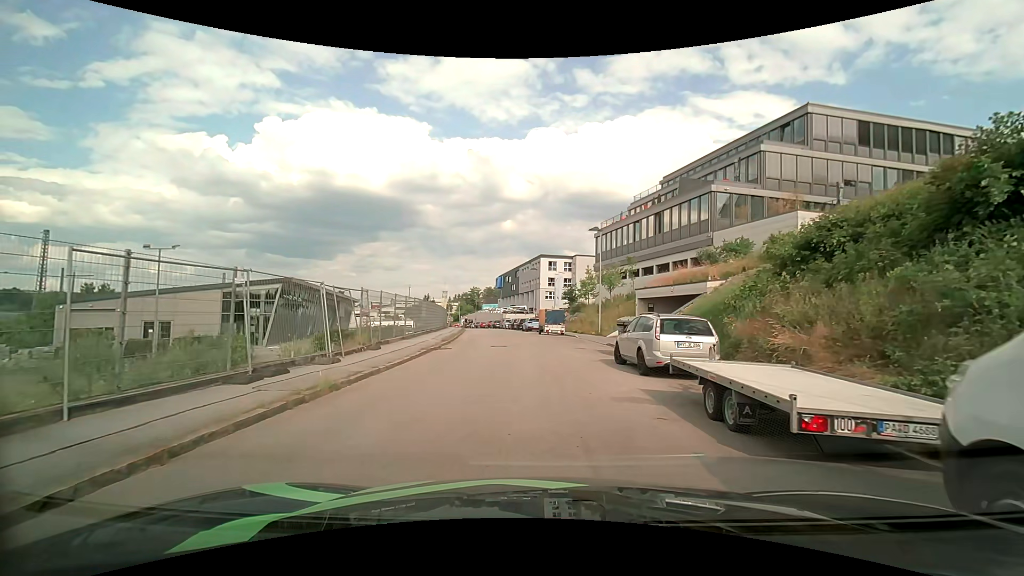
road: residential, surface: asphalt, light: Day
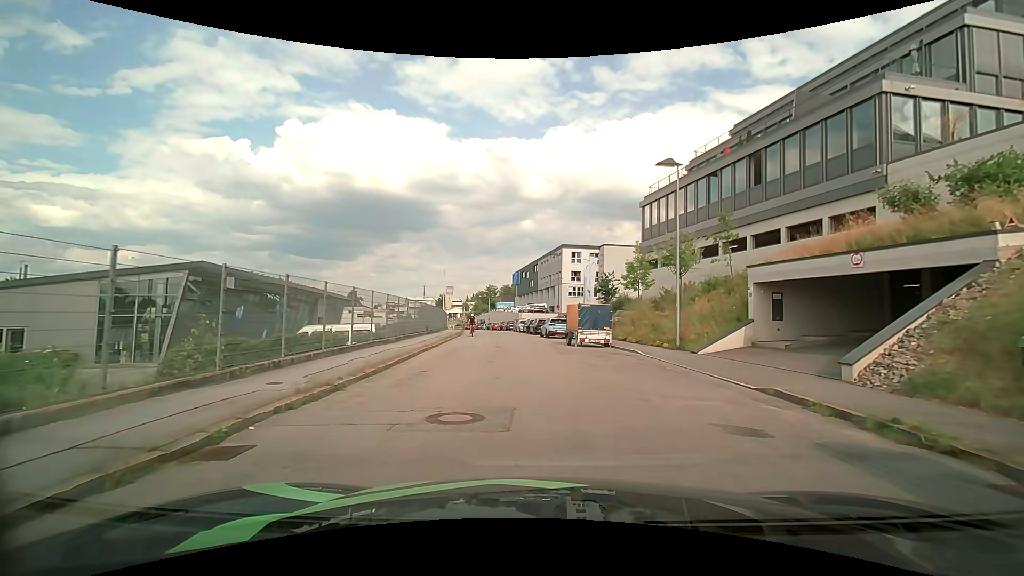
(-0.2, +15.7) m; -2°
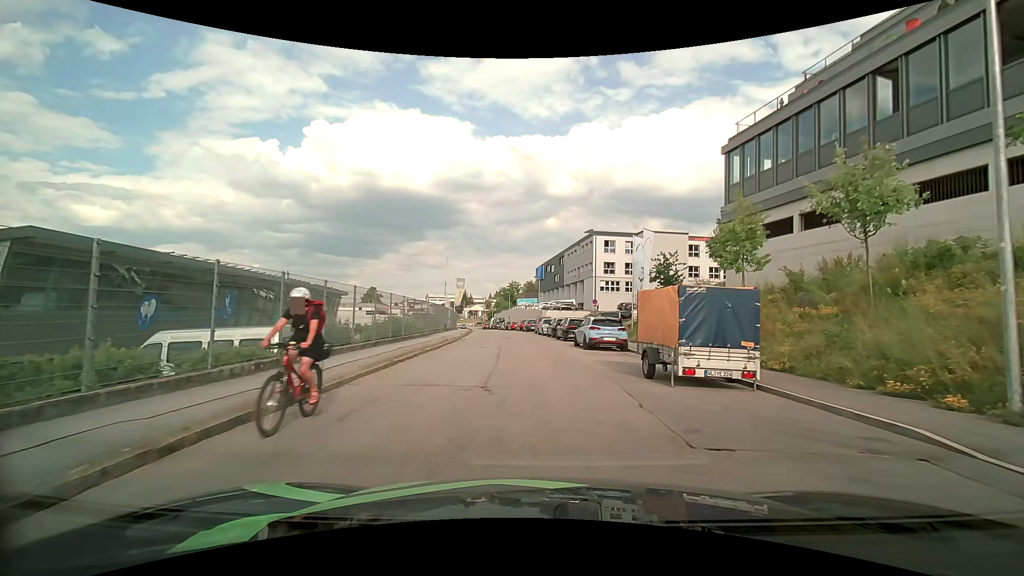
(-0.3, +13.2) m; -1°
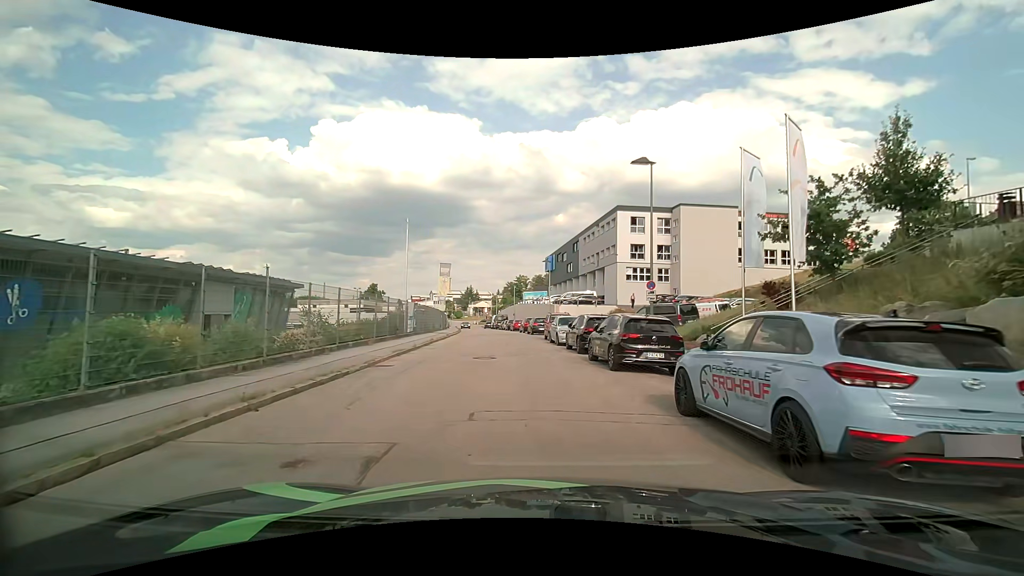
(-0.5, +17.3) m; -2°
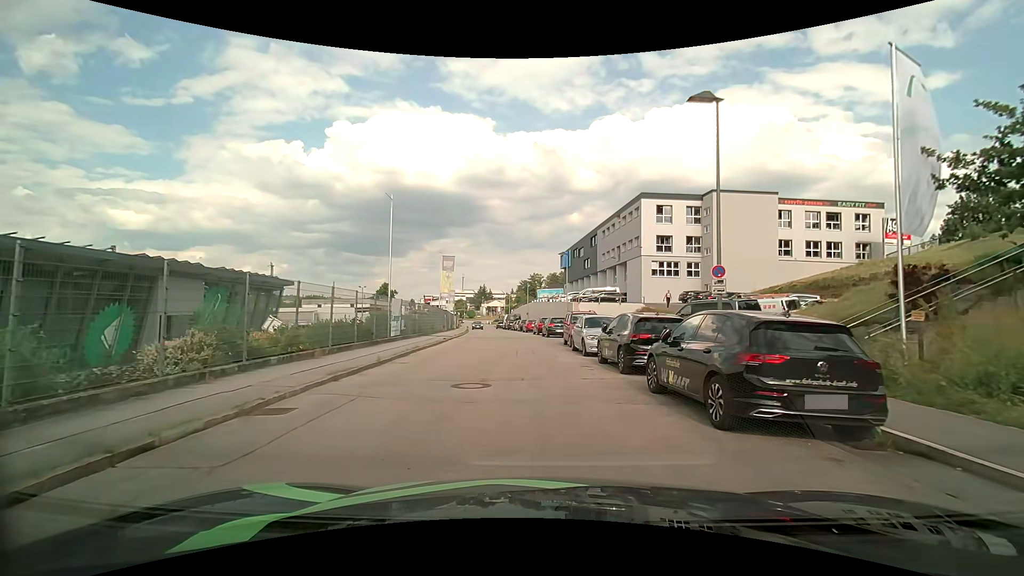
(-0.1, +6.3) m; -2°
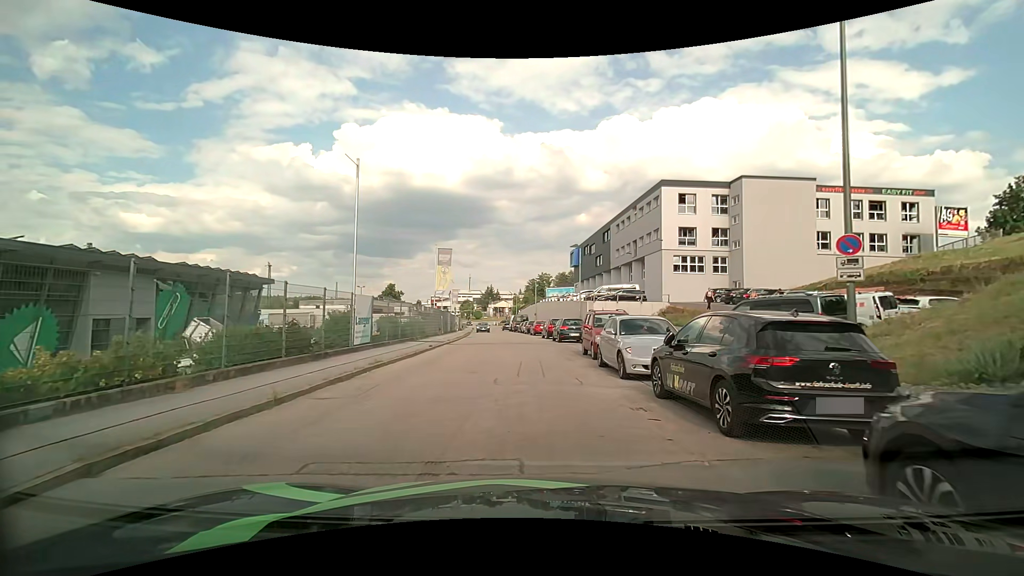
(0.0, +5.9) m; 0°
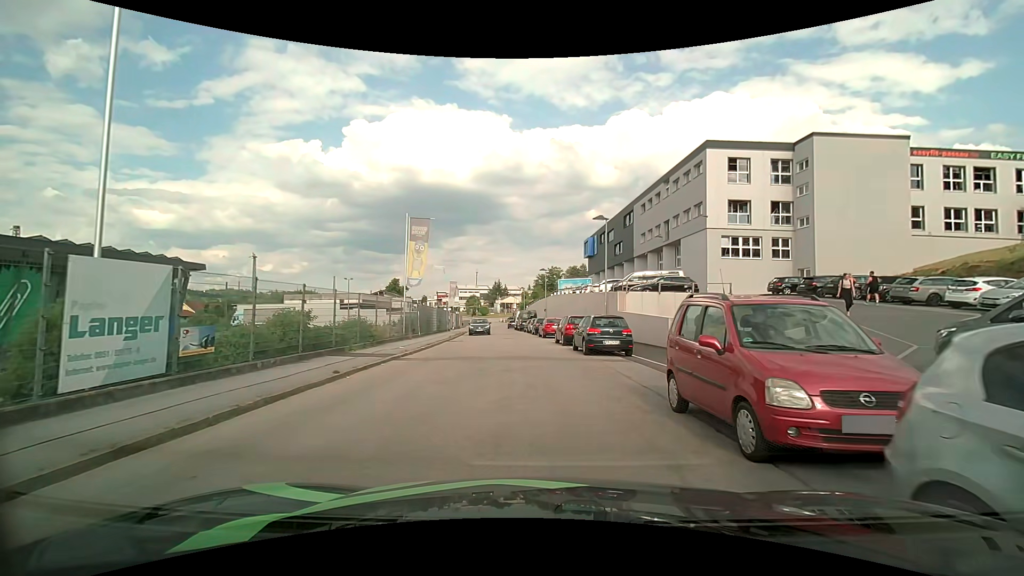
(-0.2, +11.5) m; -1°
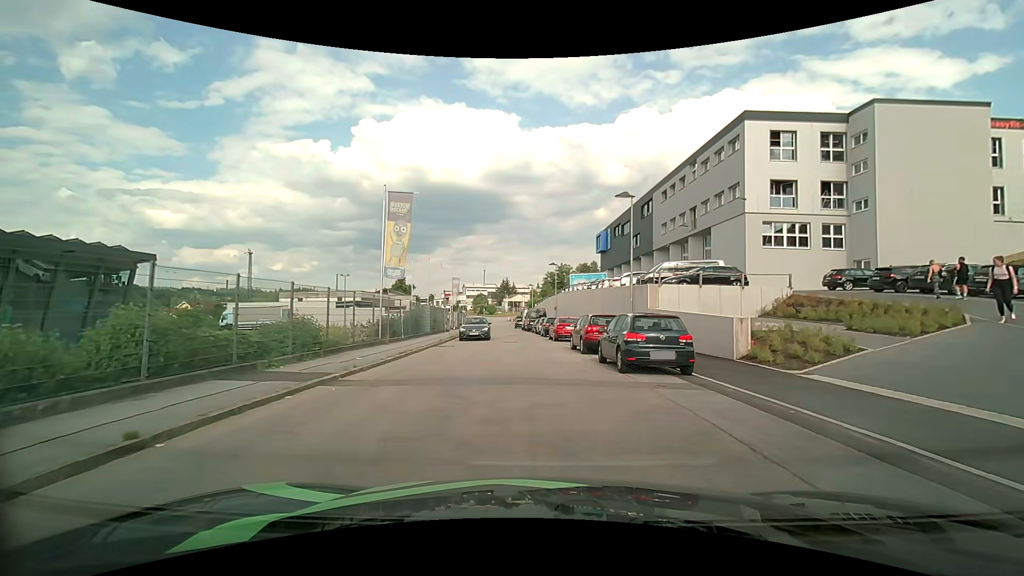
(-0.1, +6.0) m; -1°
